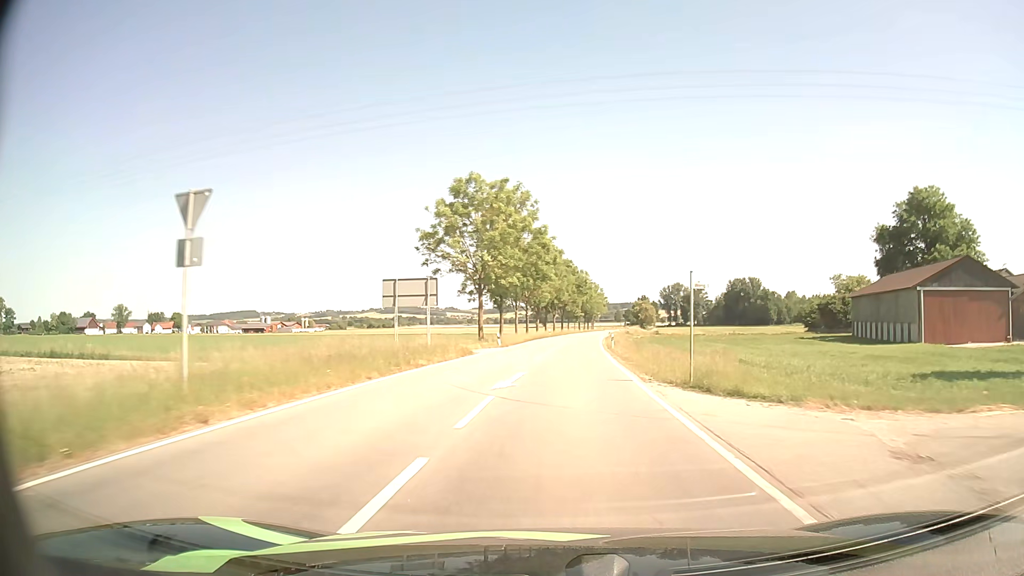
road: tertiary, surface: asphalt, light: Day
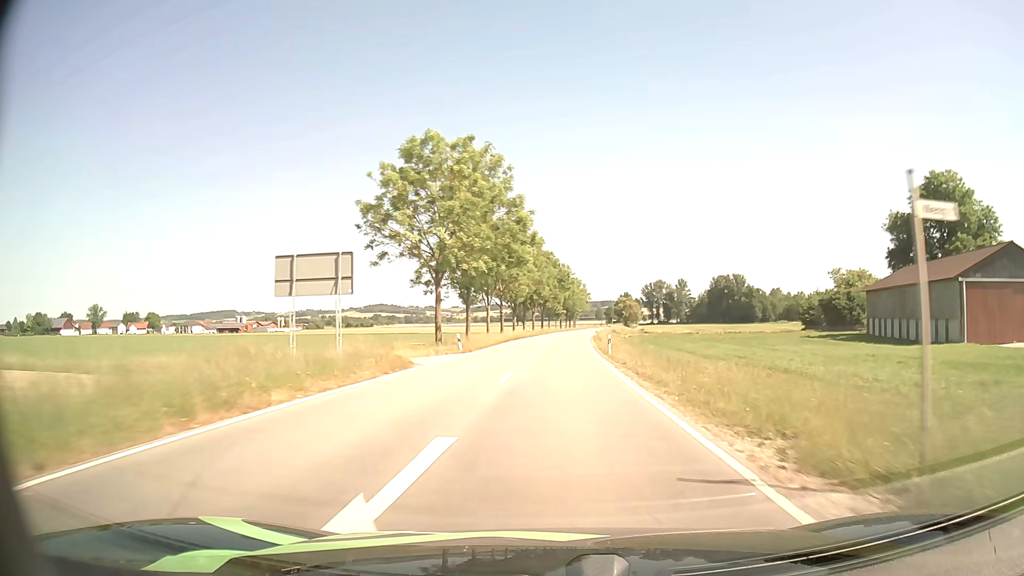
(+0.1, +11.1) m; +2°
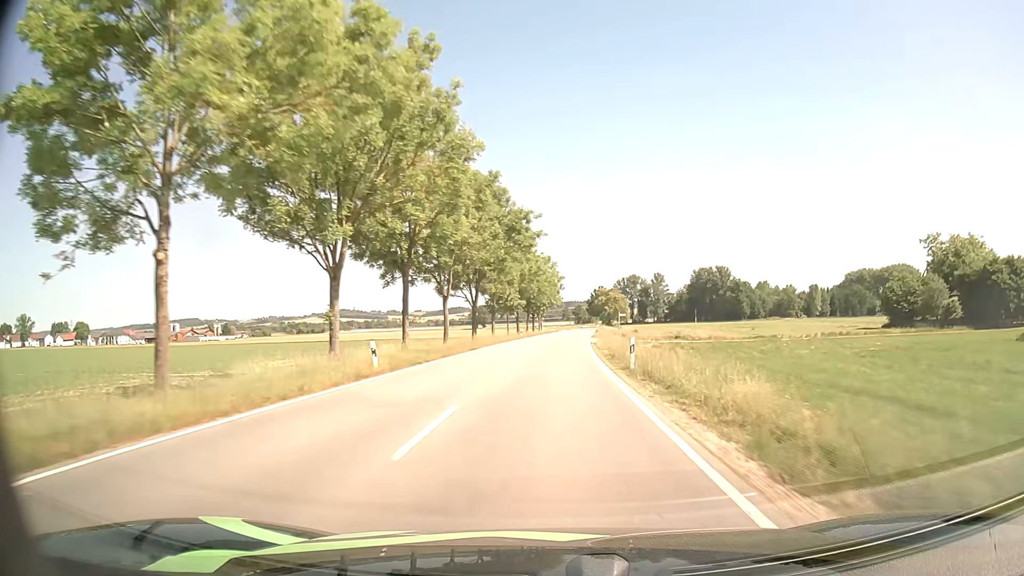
(+2.0, +57.7) m; +3°
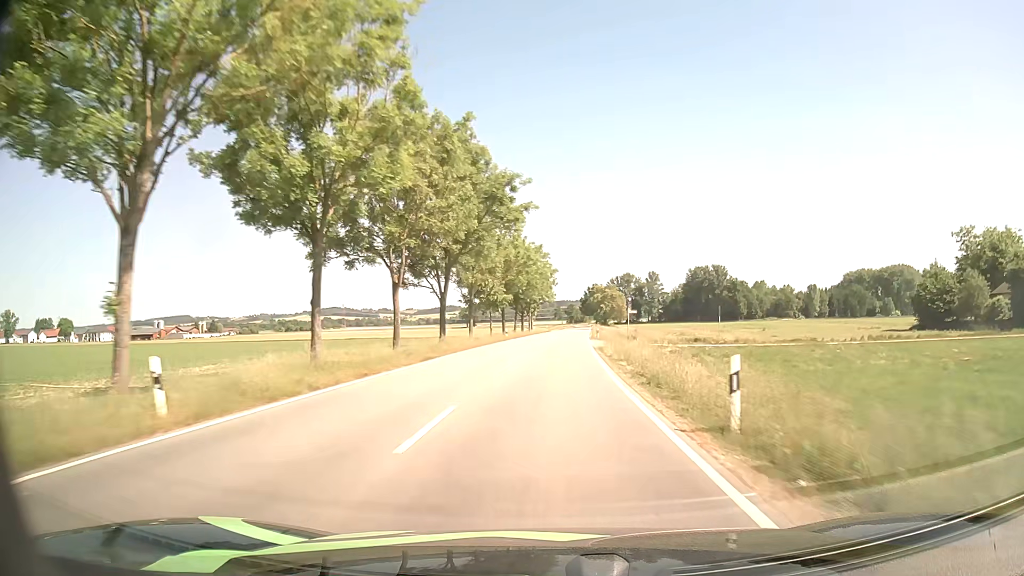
(+0.1, +11.9) m; +1°
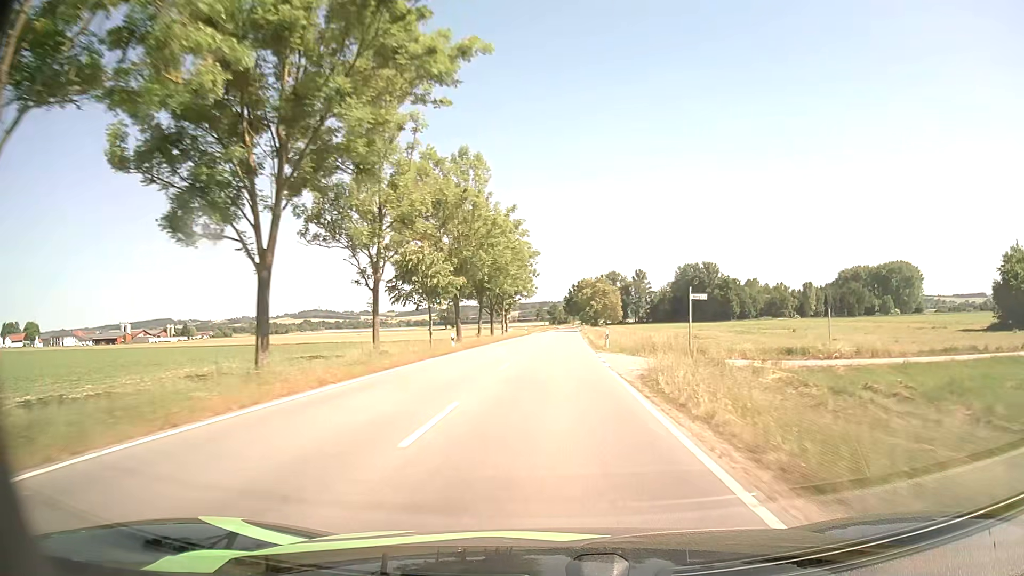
(+0.3, +24.1) m; +1°
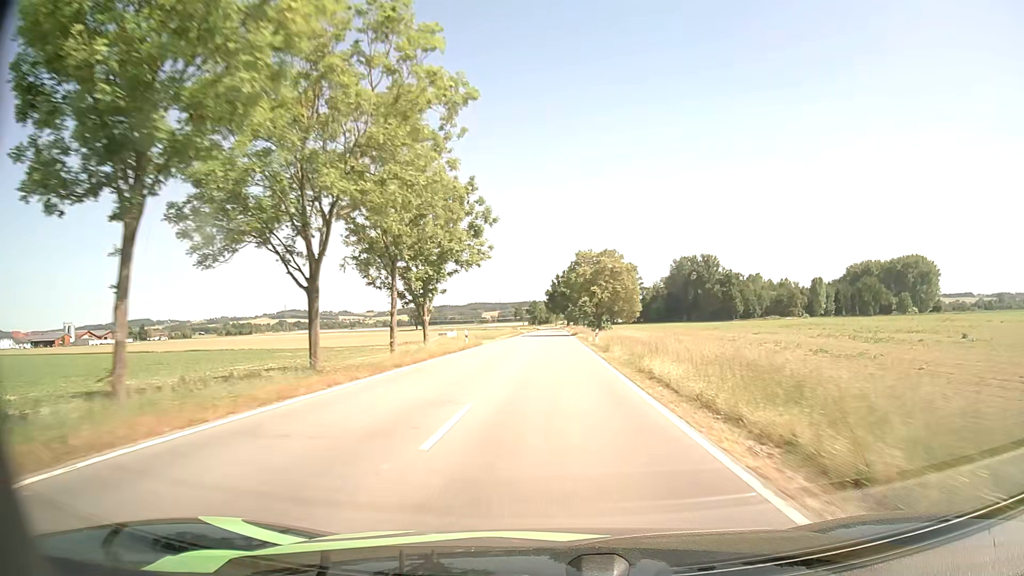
(+0.7, +48.7) m; +2°
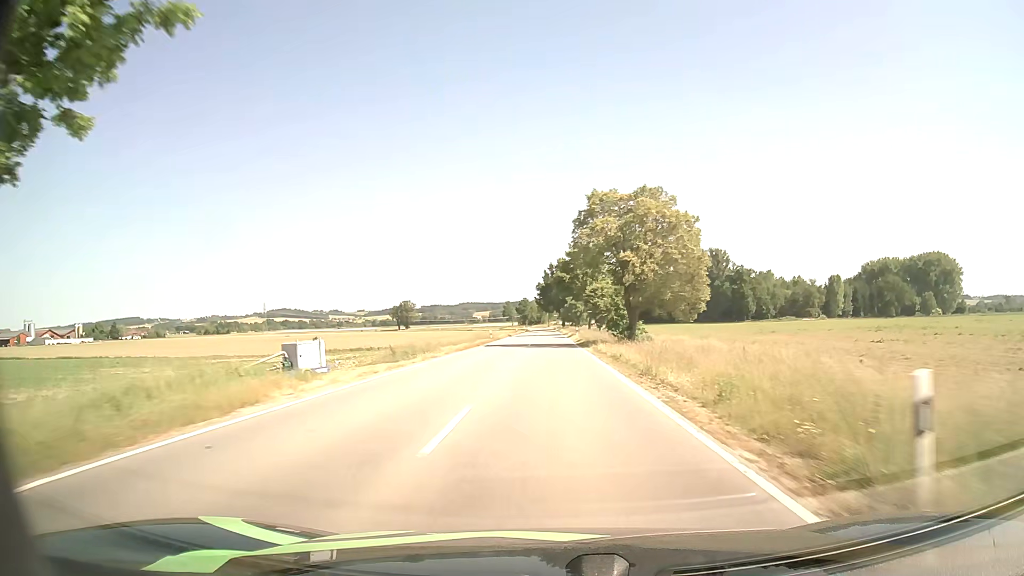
(+0.1, +36.8) m; 0°
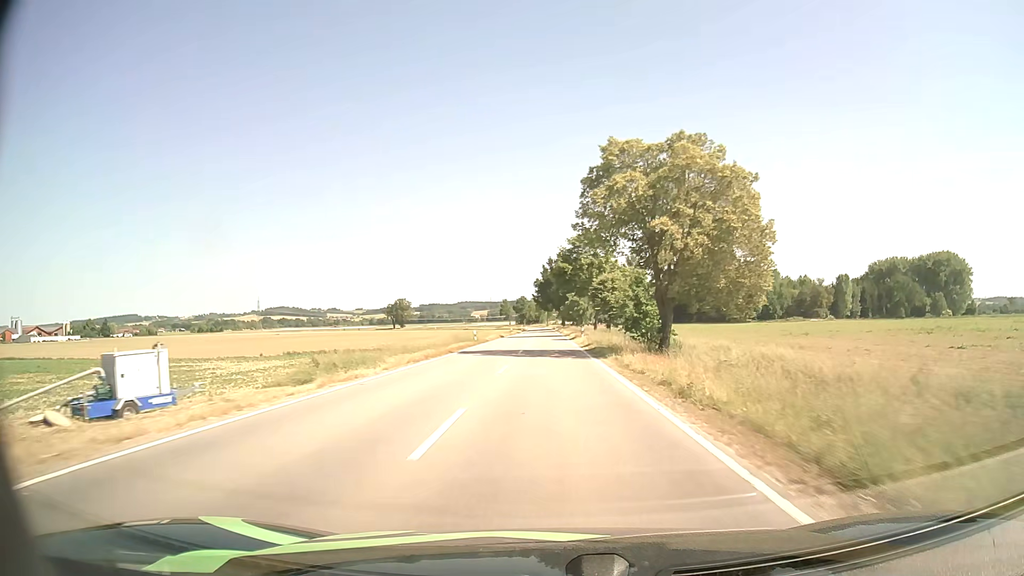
(+0.1, +12.4) m; 0°
(0, +10) (0, +20) (0, +30) (0, +40) (0, +50) (0, +60) (0, +70) (0, +80) (0, +90) (0, +100) m
